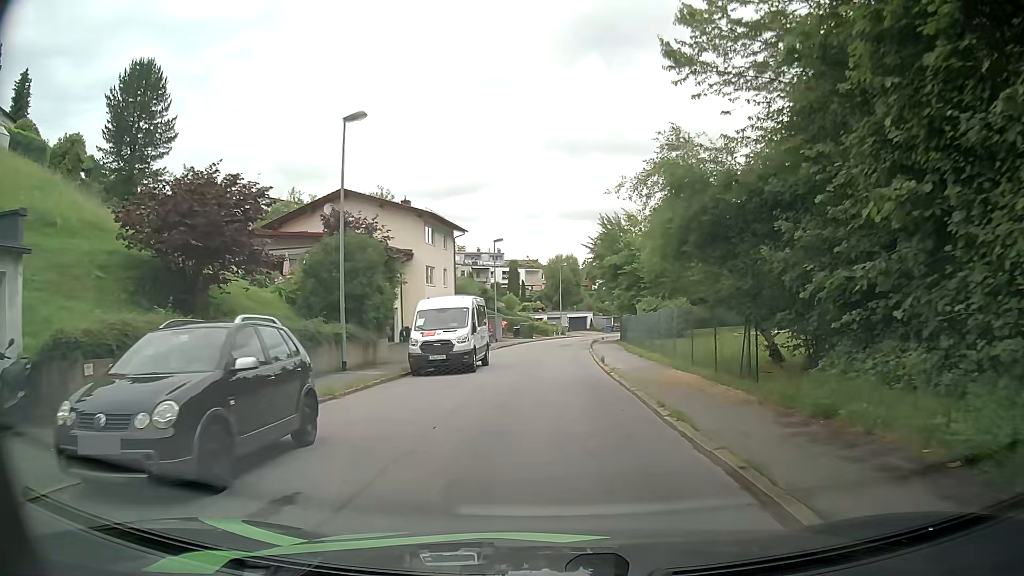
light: Day
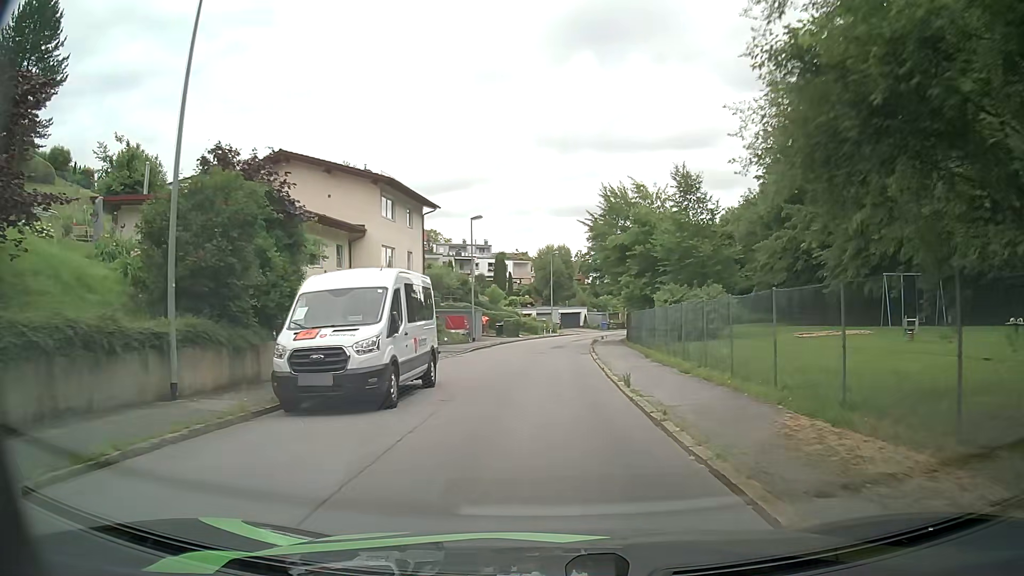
(+0.2, +9.7) m; +2°
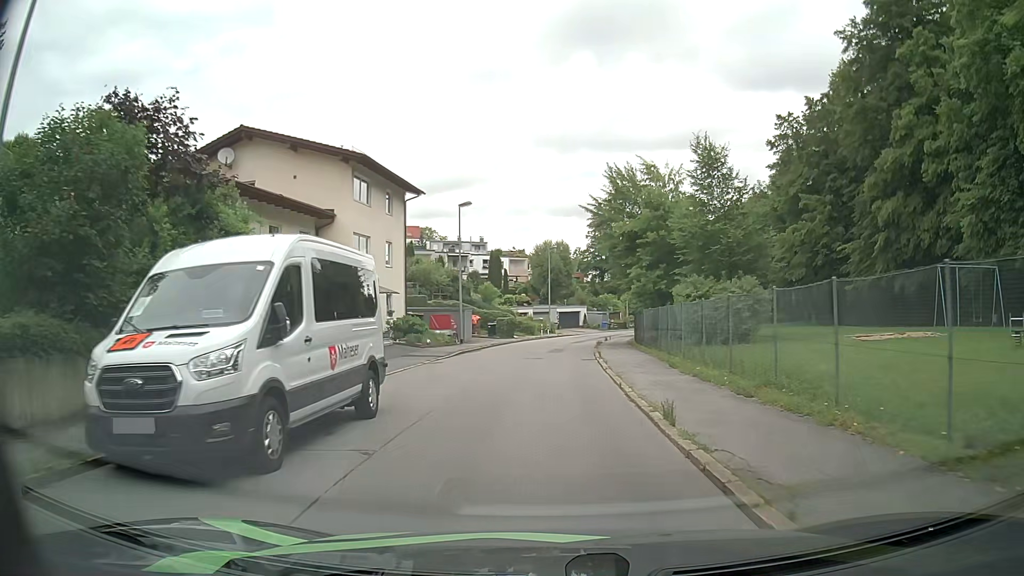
(-0.1, +5.0) m; -1°
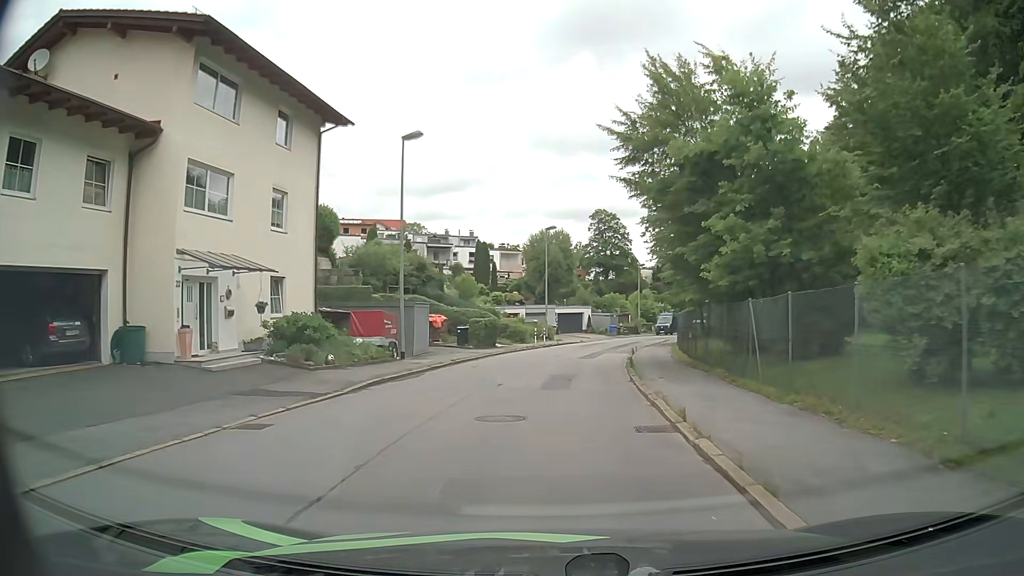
(+0.2, +15.2) m; 0°
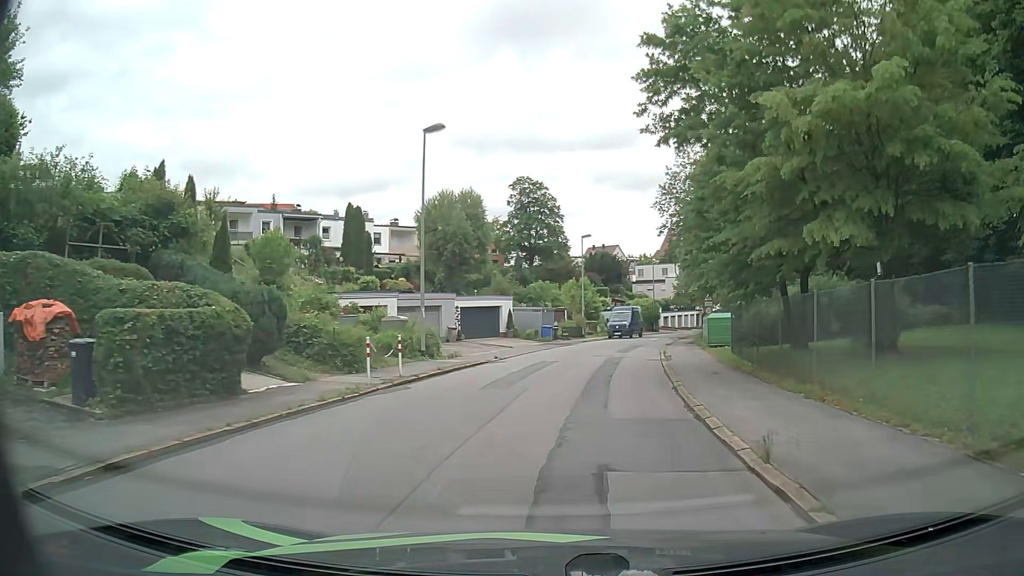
(+1.4, +25.1) m; +8°
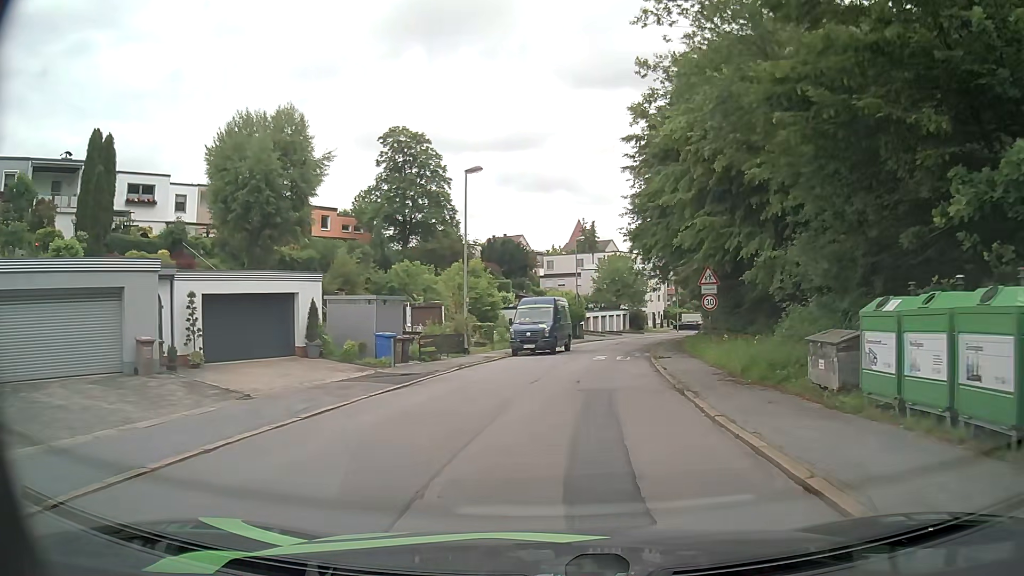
(+1.7, +24.2) m; +9°
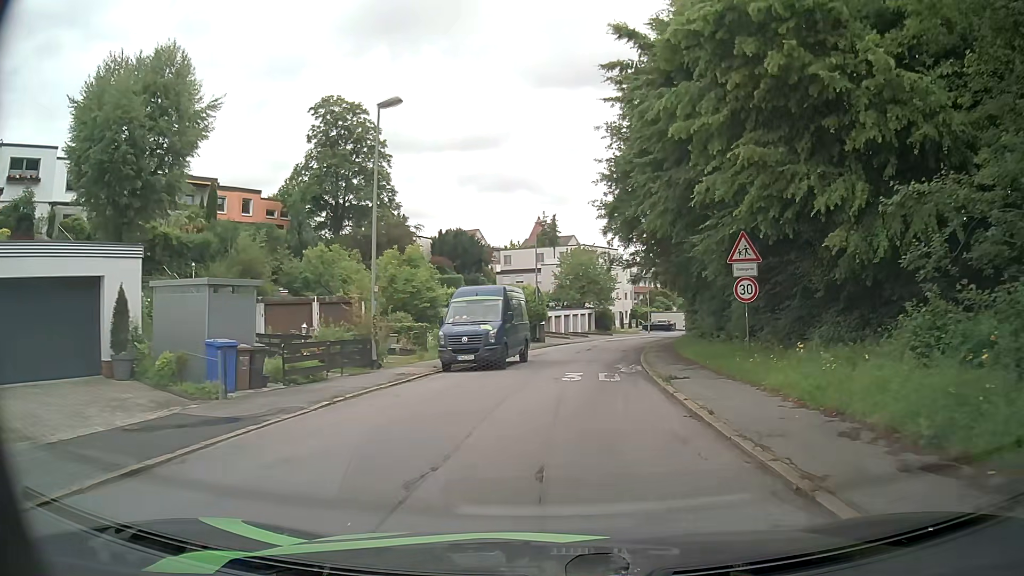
(+0.2, +9.4) m; +2°
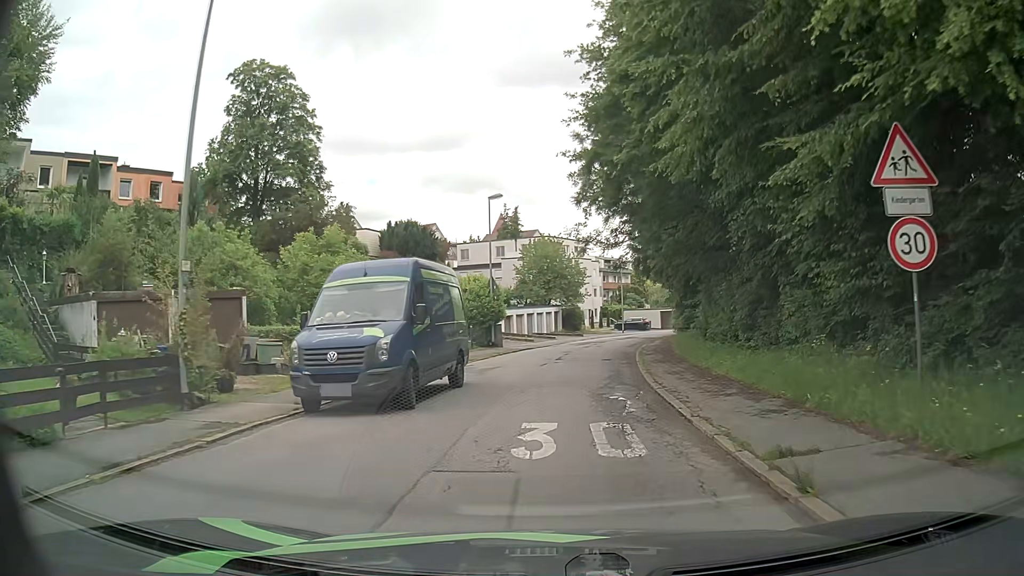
(+0.3, +9.3) m; +3°
